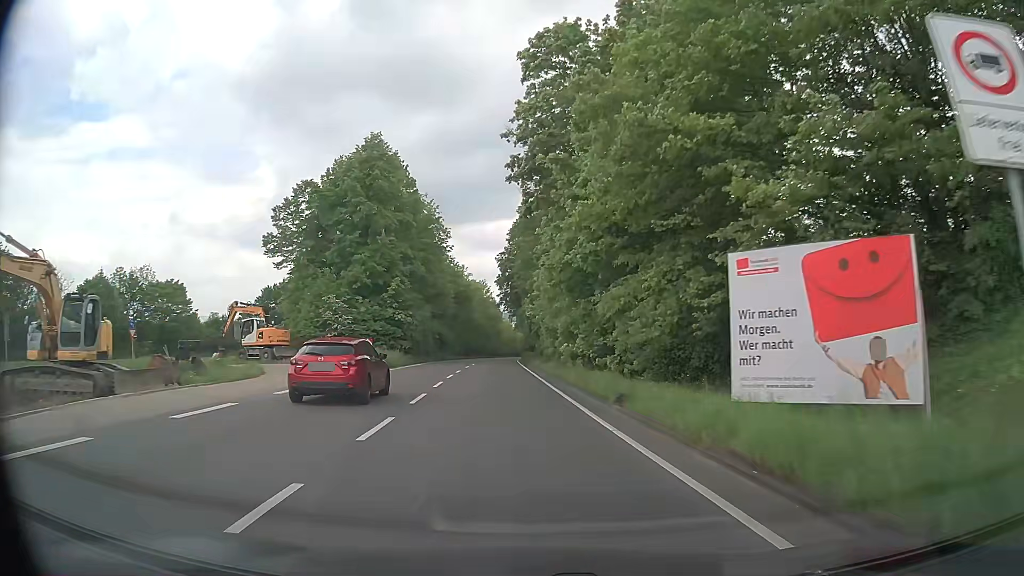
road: secondary_link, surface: asphalt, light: Day
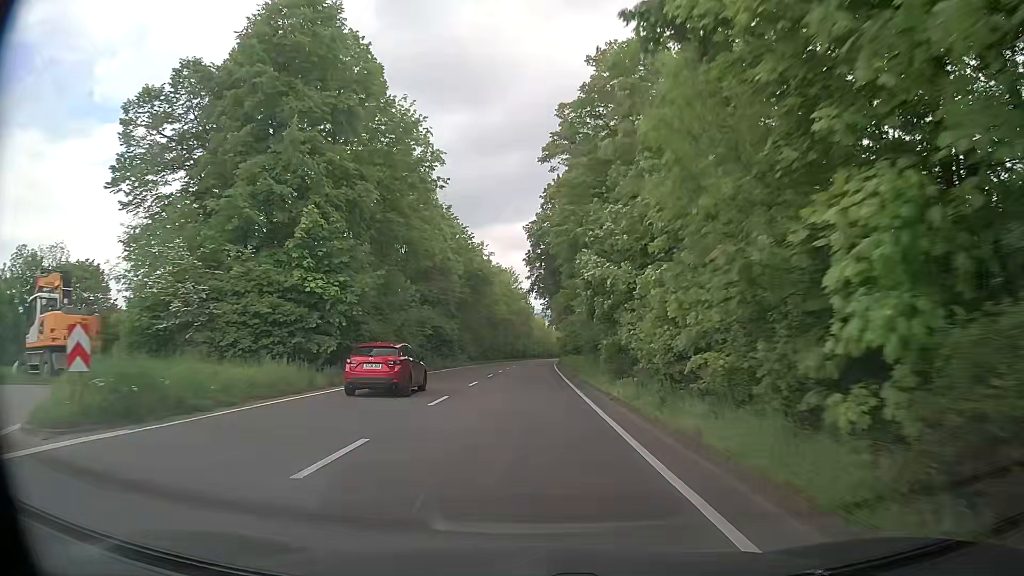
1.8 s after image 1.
(-1.1, +27.0) m; -2°
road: secondary
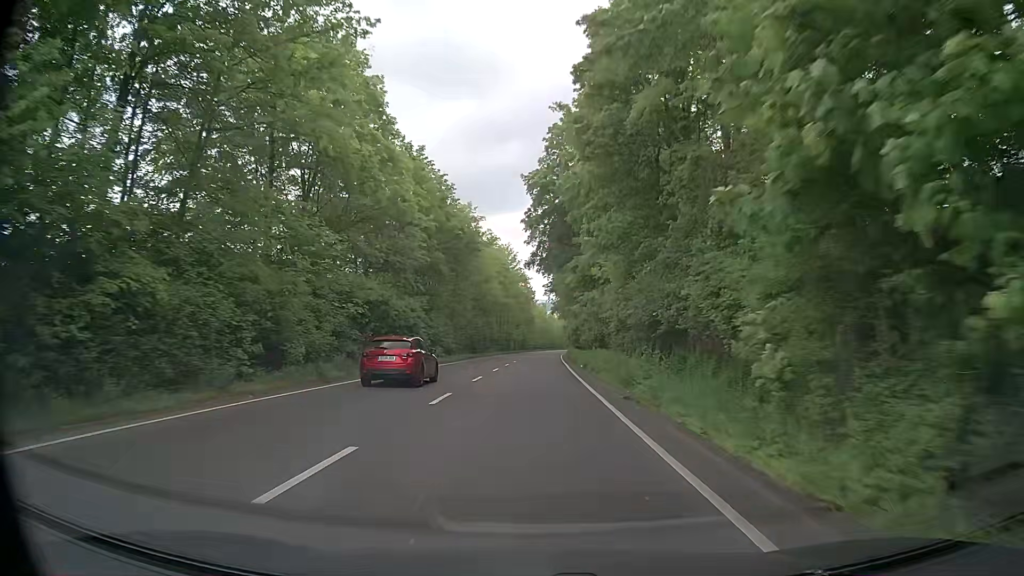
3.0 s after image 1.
(-0.2, +19.4) m; -1°
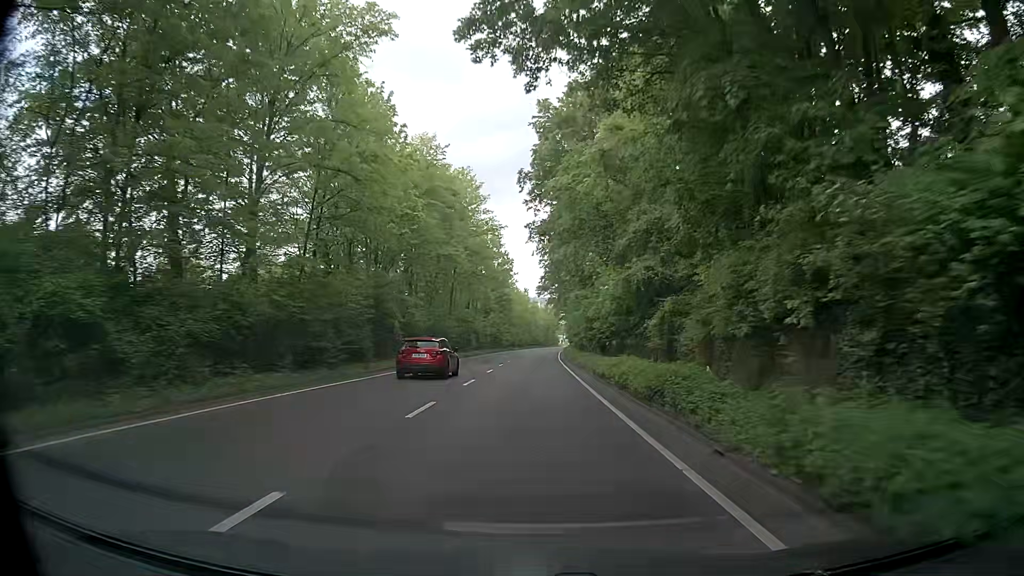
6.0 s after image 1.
(+0.8, +47.4) m; +2°
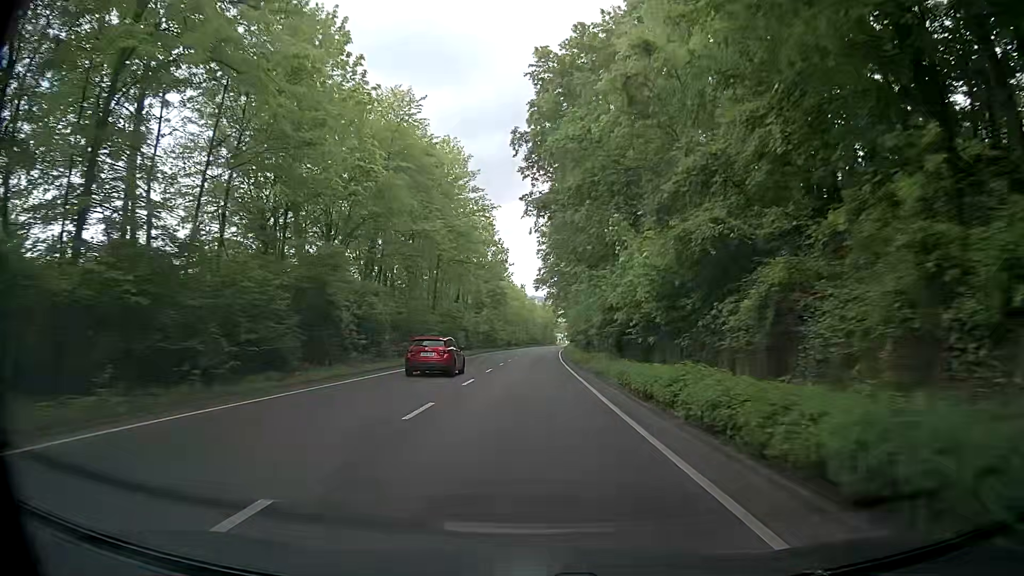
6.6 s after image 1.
(0.0, +9.3) m; 0°
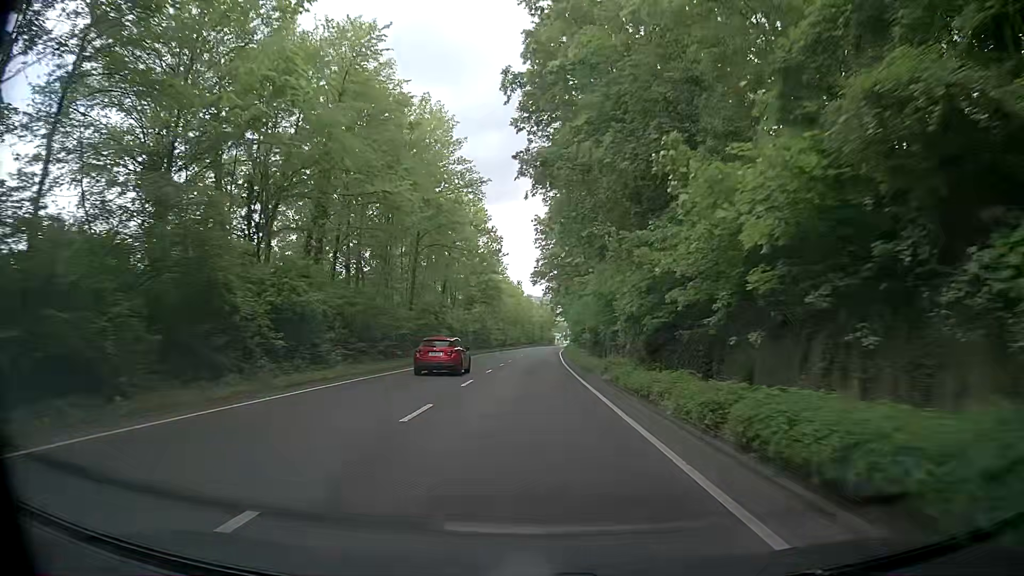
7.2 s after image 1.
(0.0, +9.3) m; +1°
